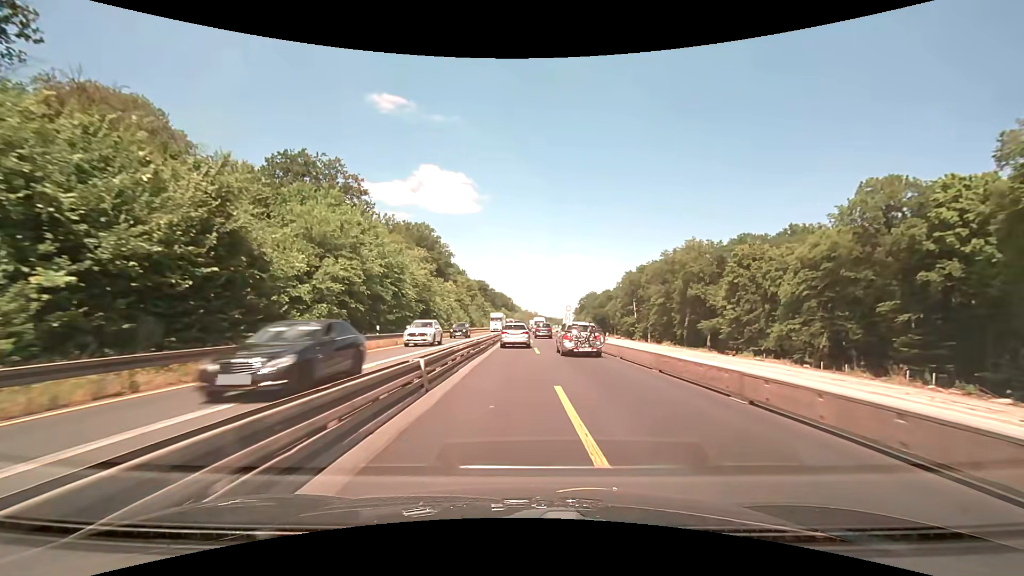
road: motorway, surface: concrete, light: Day
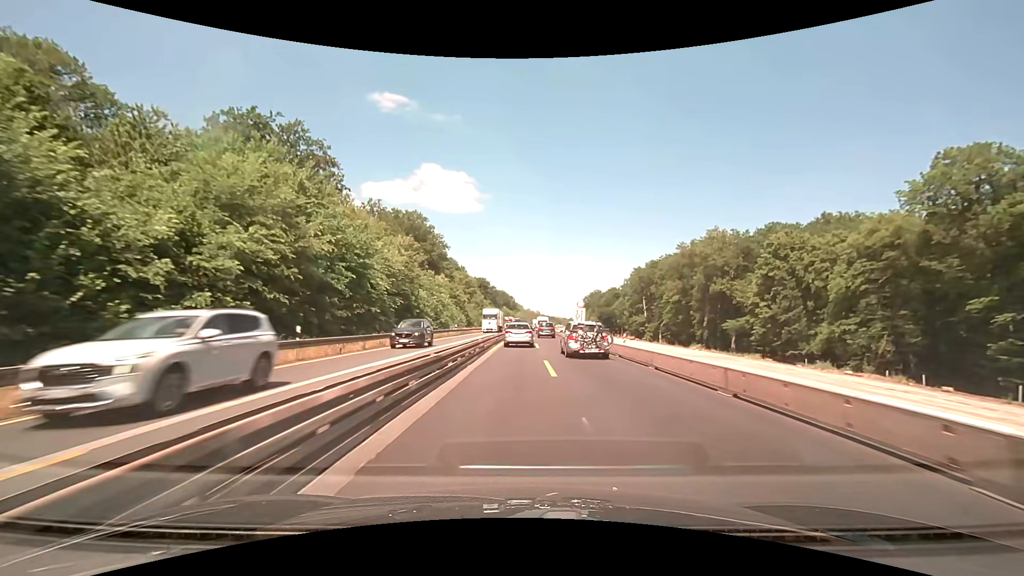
(0.0, +11.2) m; 0°
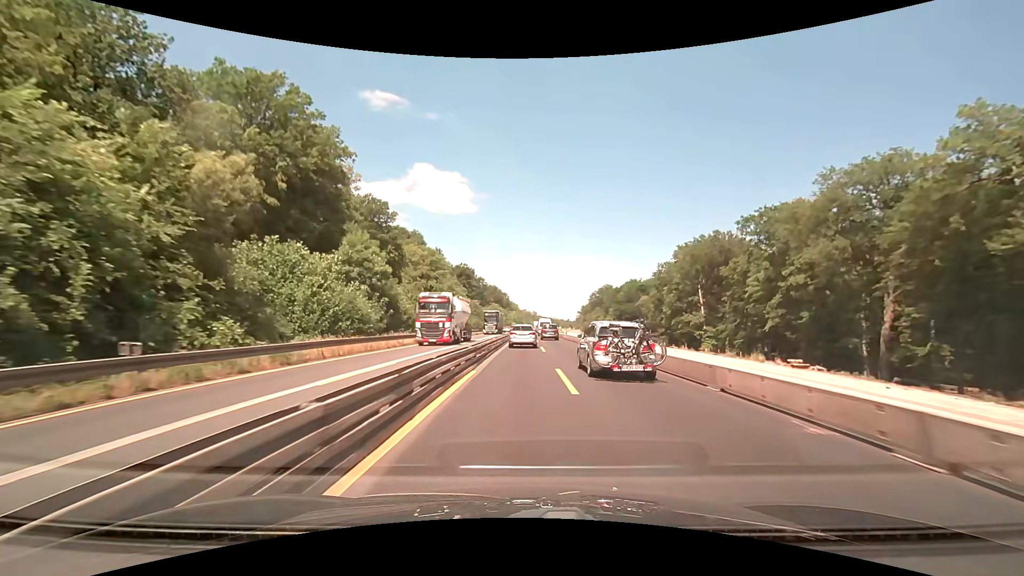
(+0.1, +56.7) m; 0°
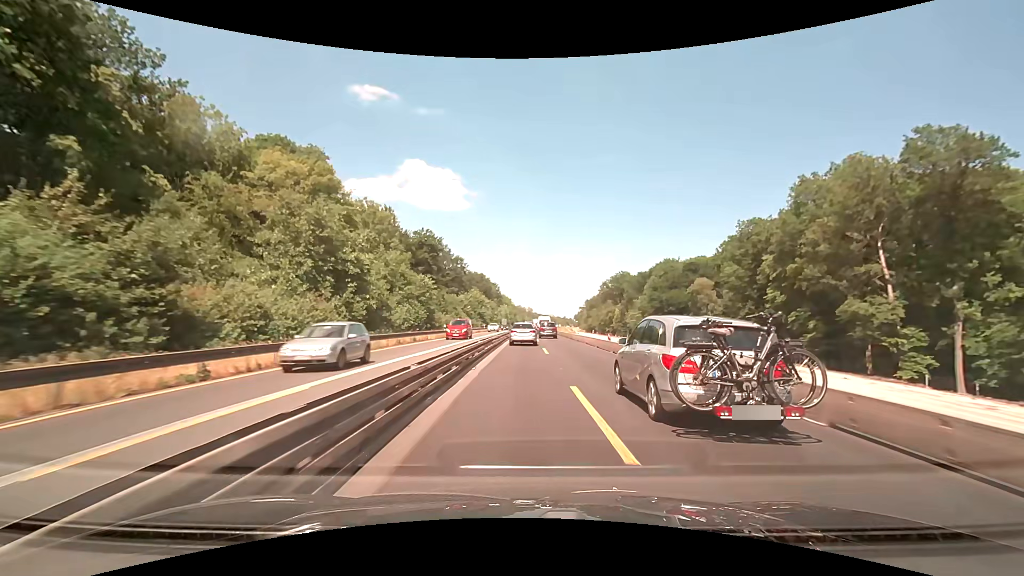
(+0.4, +58.2) m; 0°
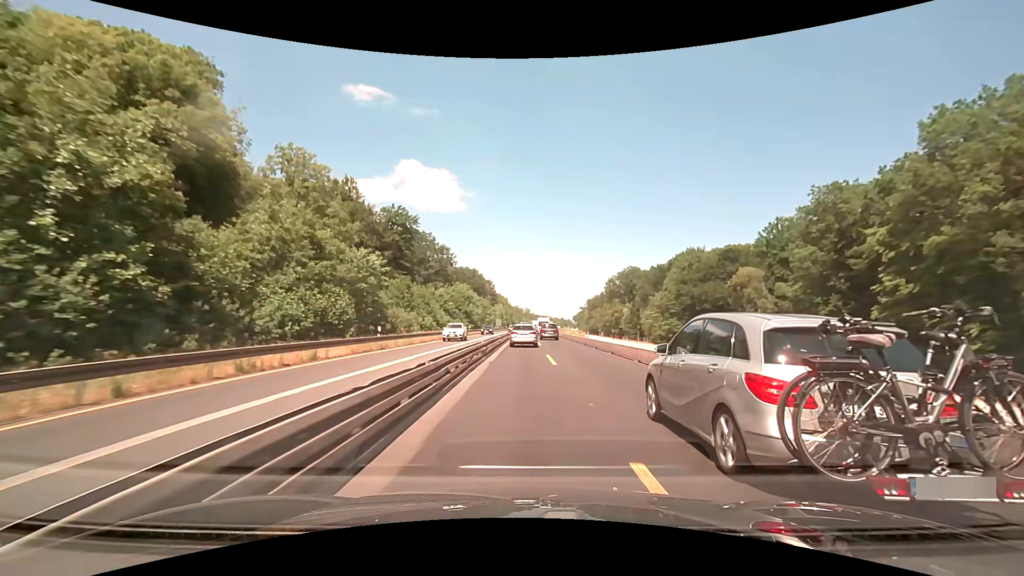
(+0.2, +23.7) m; +1°
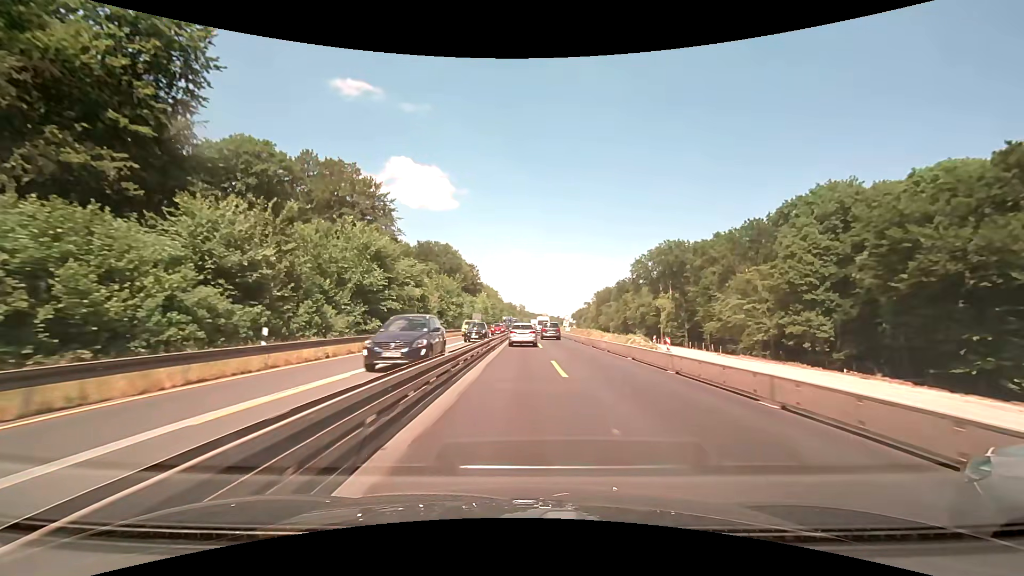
(+0.4, +59.4) m; +1°
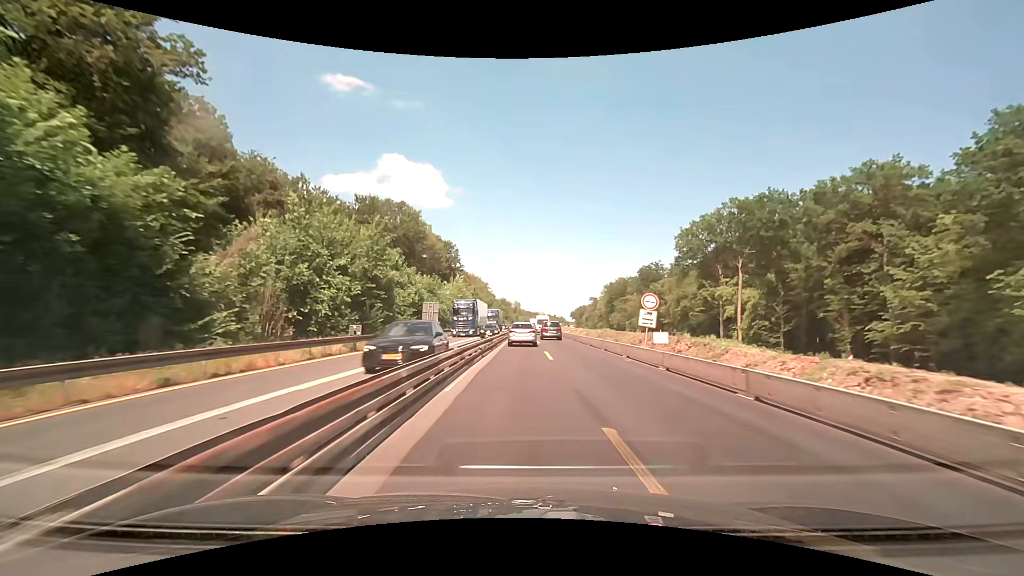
(+0.1, +47.3) m; +1°
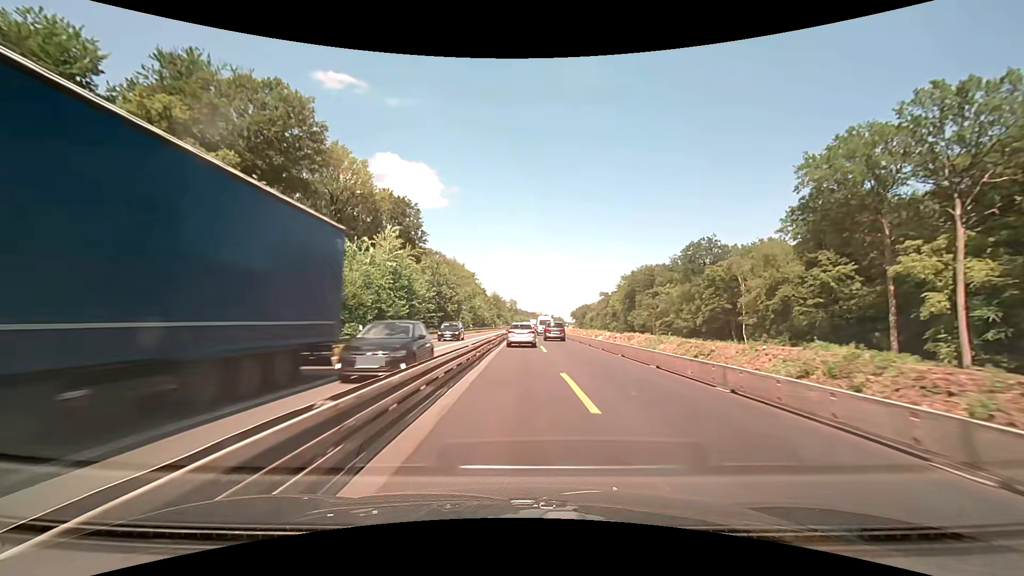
(0.0, +47.0) m; 0°
(0, +10) (0, +20) (0, +30) (0, +40) (0, +50) (0, +60) (0, +70) (+1, +80) (+1, +90) (+1, +100) m
